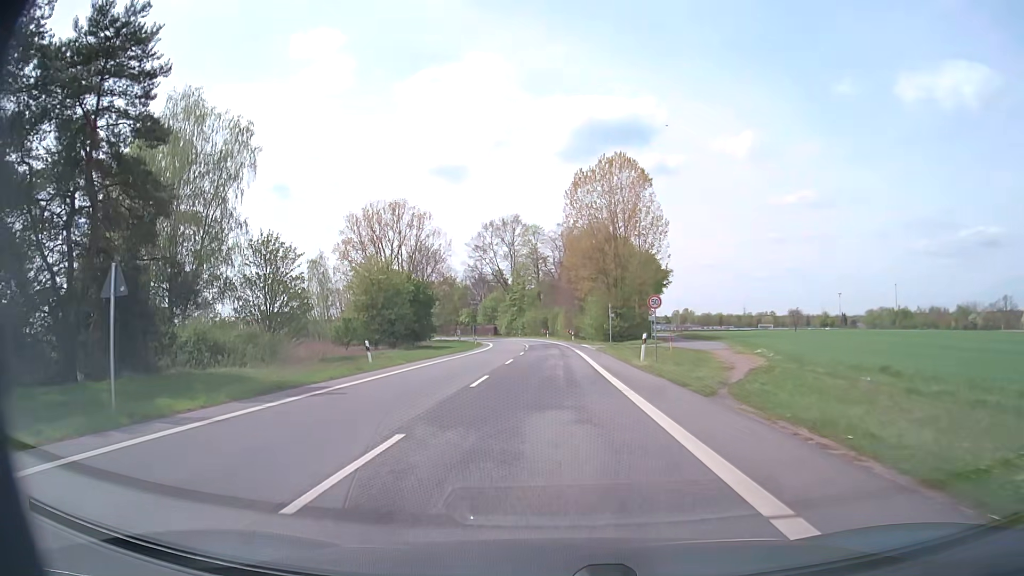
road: secondary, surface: asphalt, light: Day
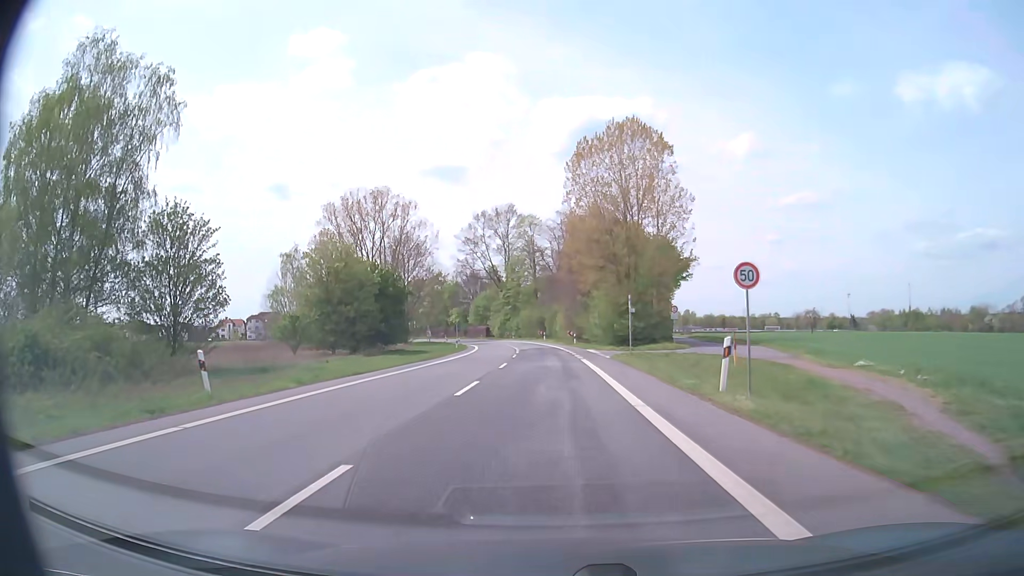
(0.0, +14.0) m; 0°
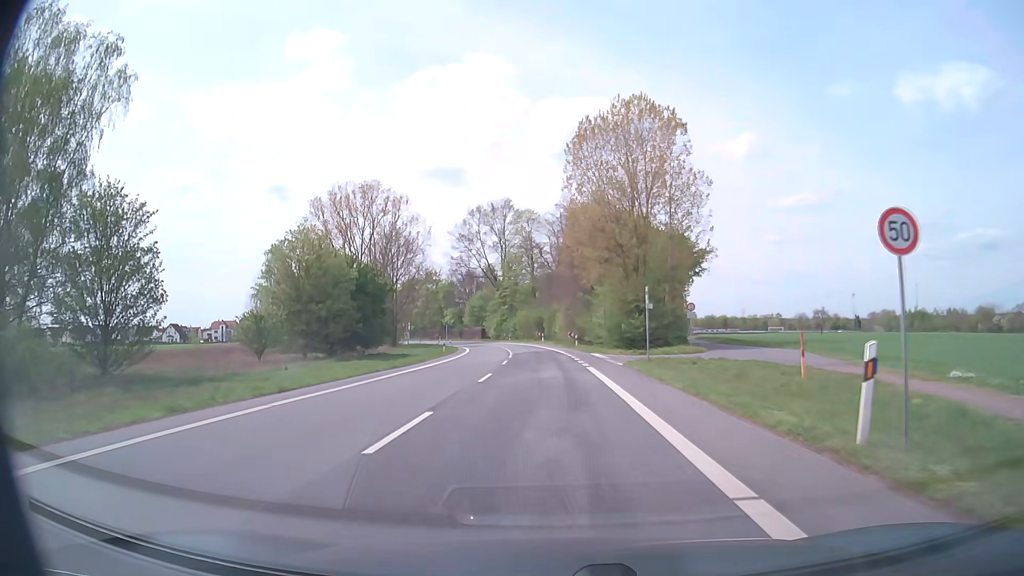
(0.0, +7.0) m; 0°
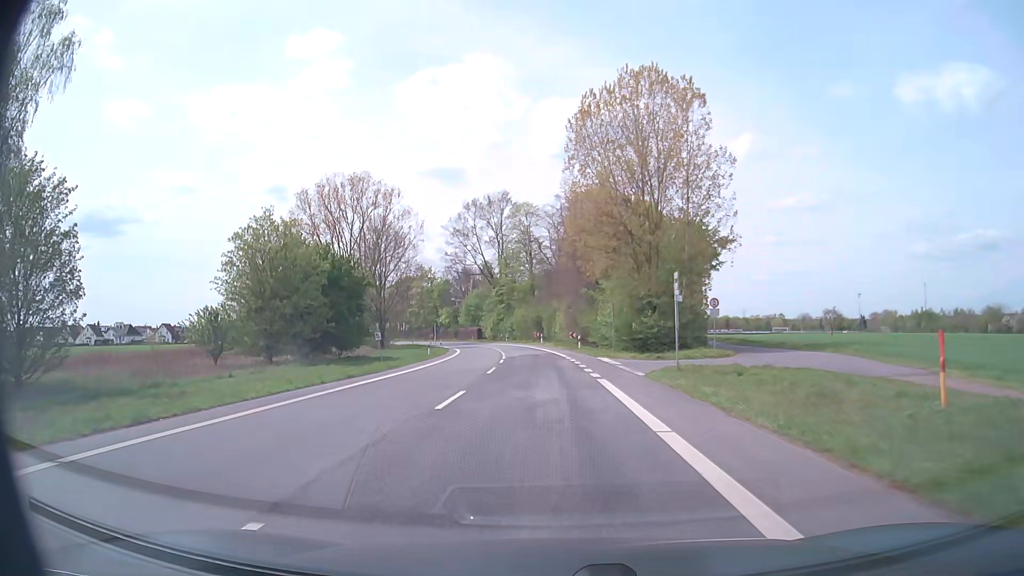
(0.0, +7.0) m; 0°
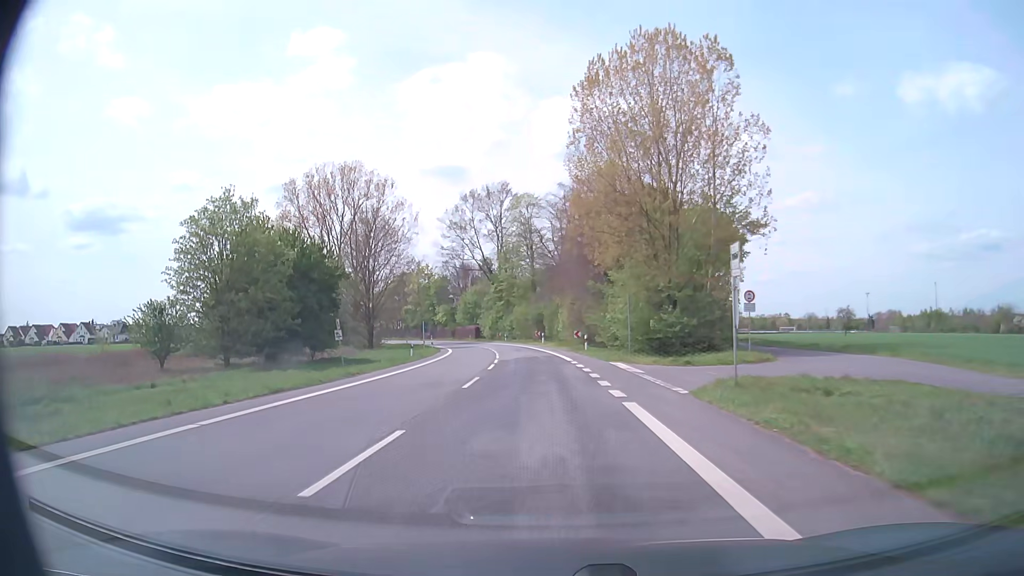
(0.0, +6.9) m; 0°
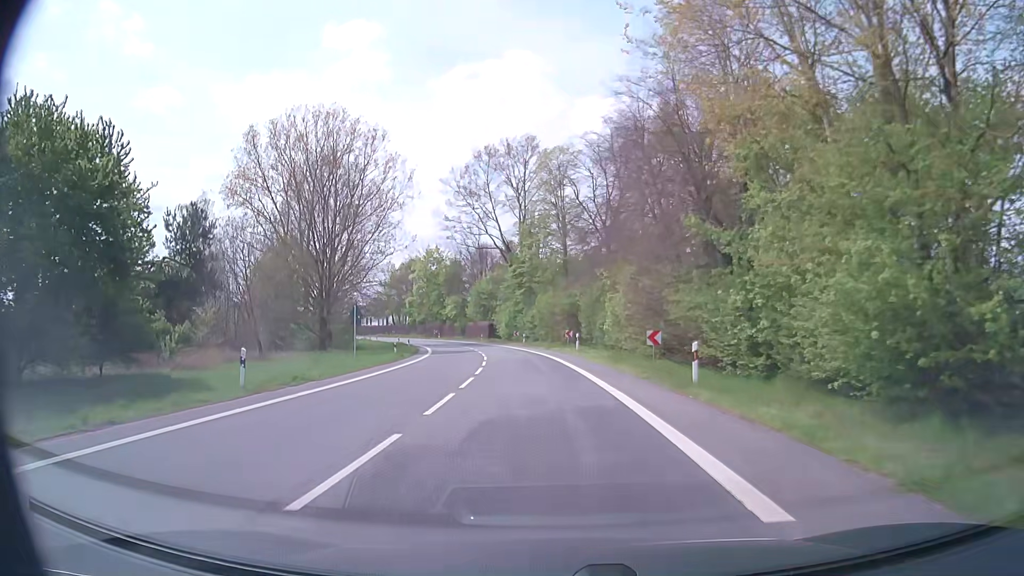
(-0.4, +27.6) m; -3°
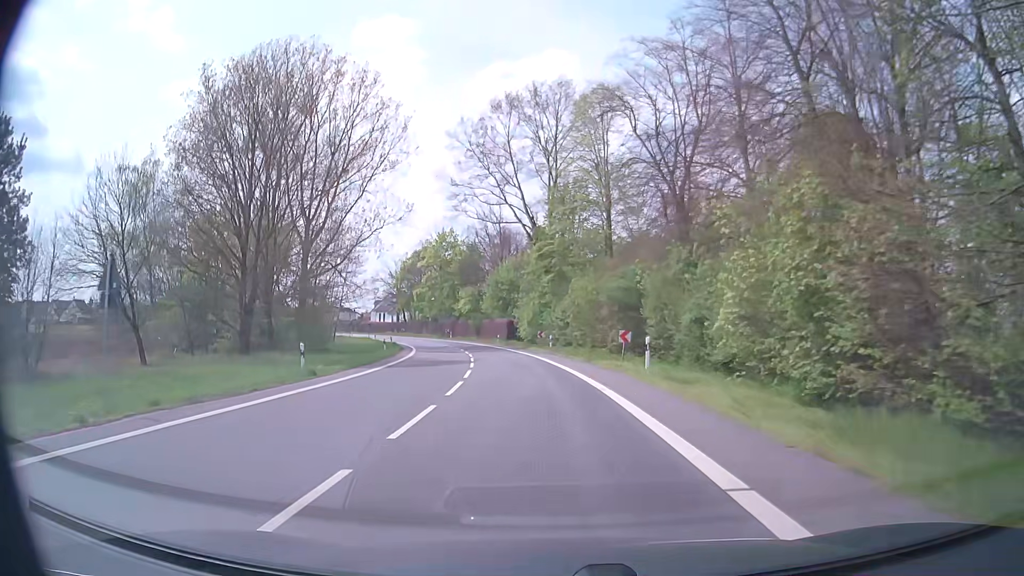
(-0.5, +20.6) m; -3°
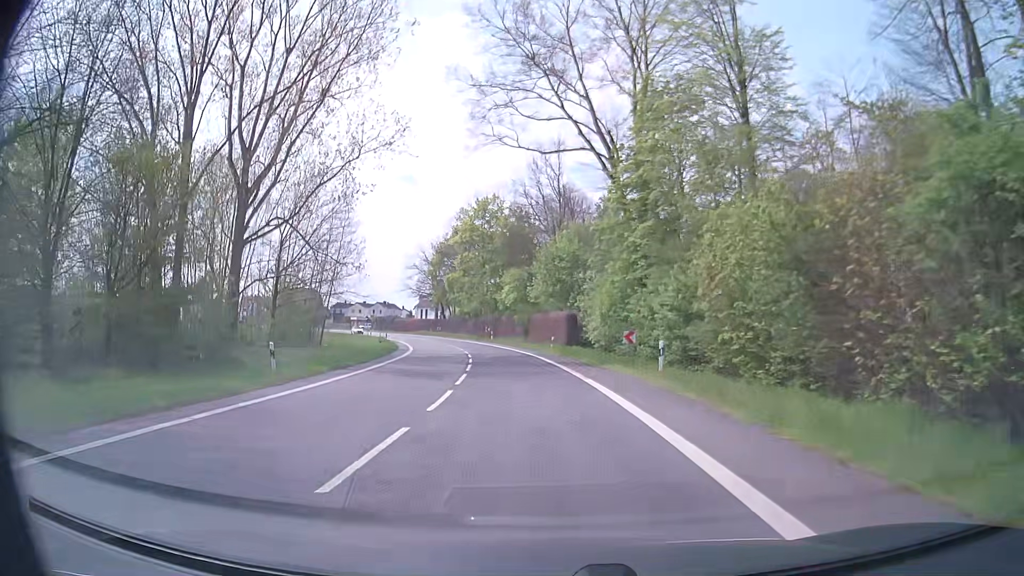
(-1.3, +27.3) m; -5°
(0, +10) (-1, +20) (-2, +30) (-3, +40) (-5, +50) (-7, +60) (-9, +69) (-12, +79) (-15, +88) (-19, +98) m
